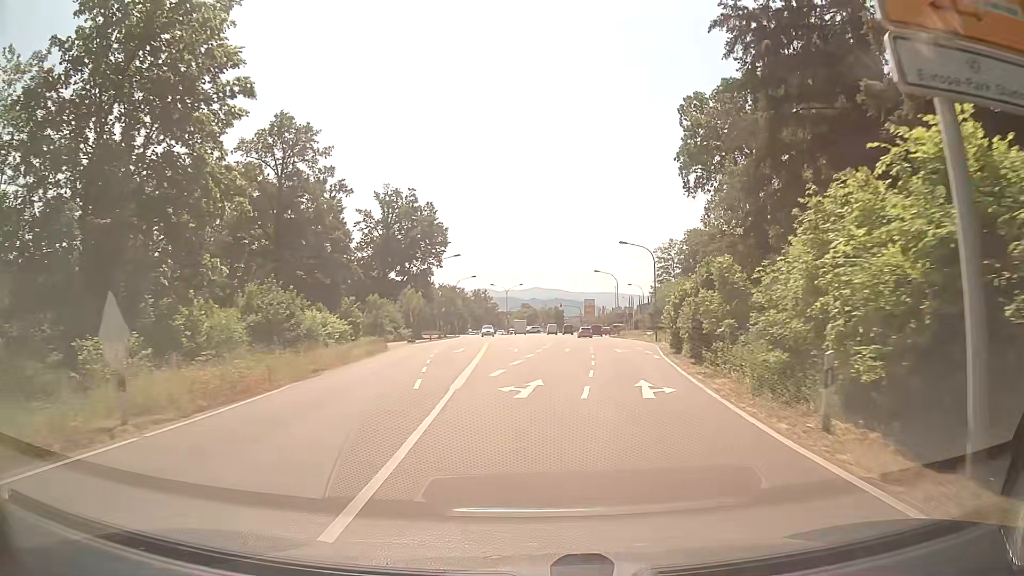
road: secondary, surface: asphalt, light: Day
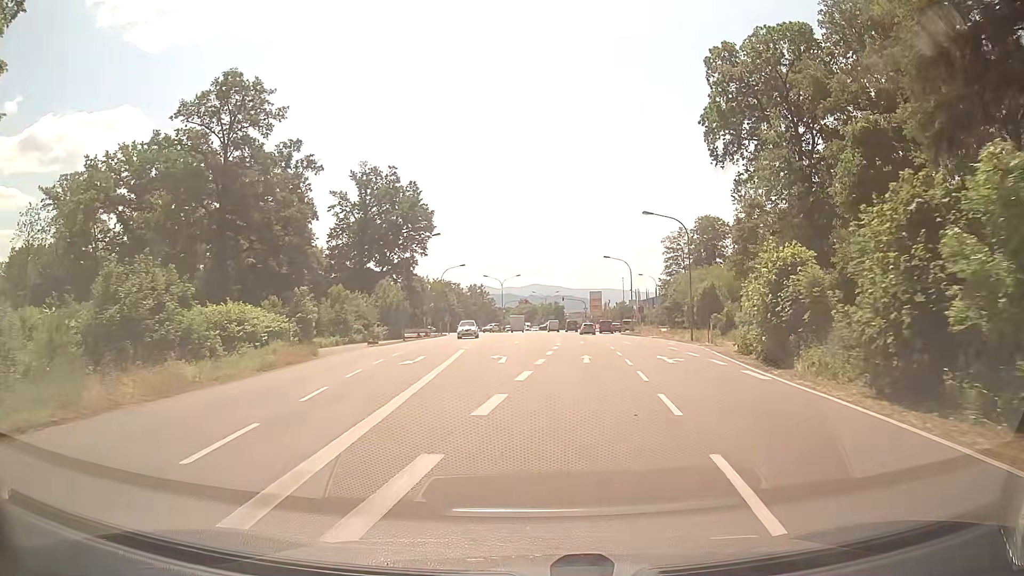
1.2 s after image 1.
(-0.1, +15.1) m; 0°
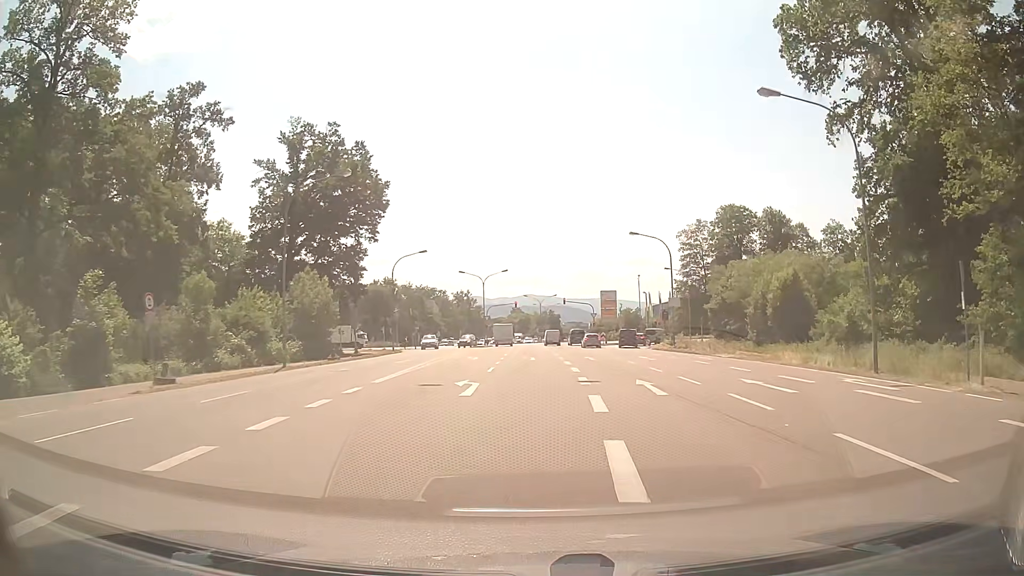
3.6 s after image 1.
(+0.1, +28.6) m; 0°
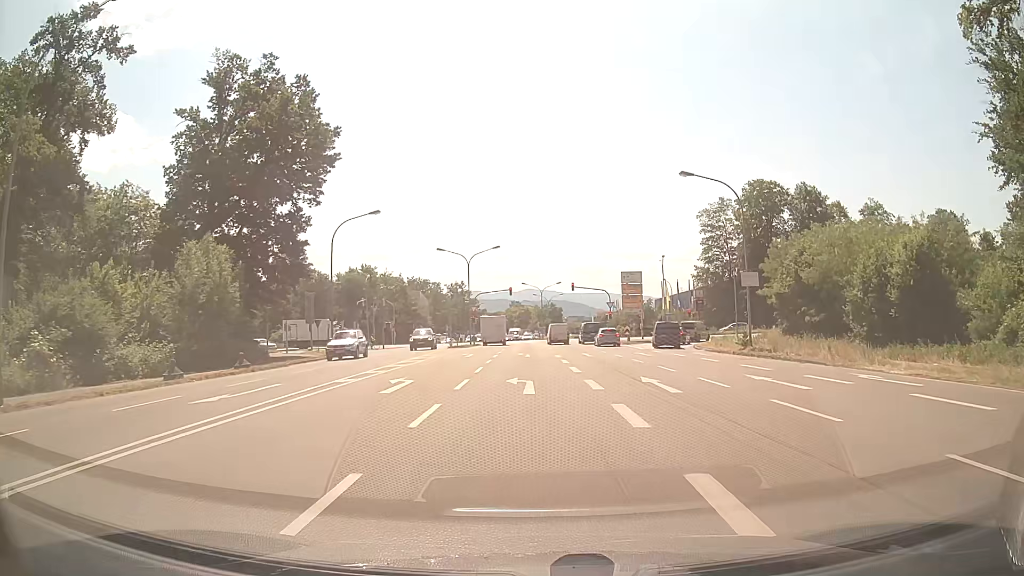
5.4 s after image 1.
(0.0, +20.1) m; 0°
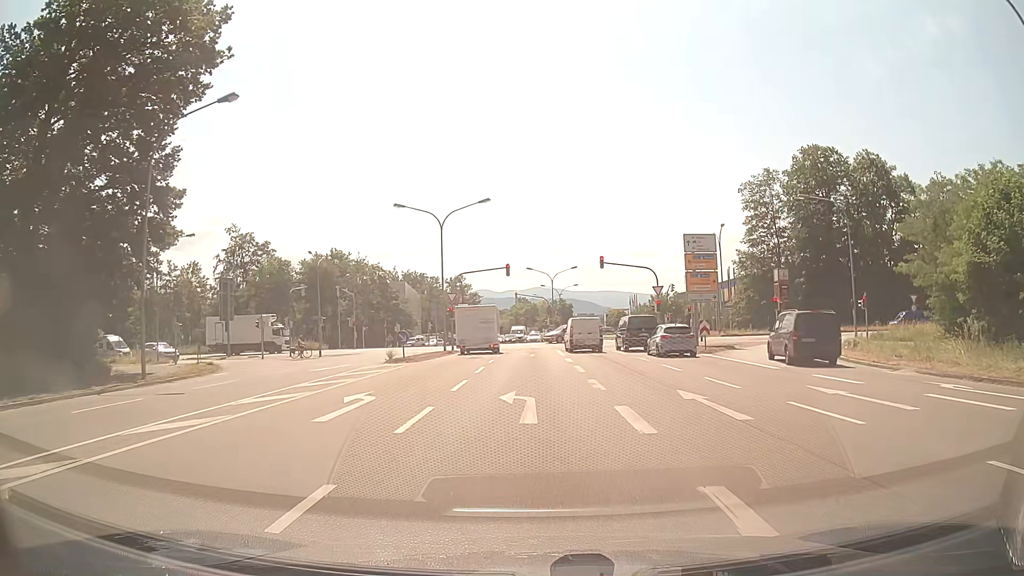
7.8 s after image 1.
(-0.1, +24.3) m; -1°
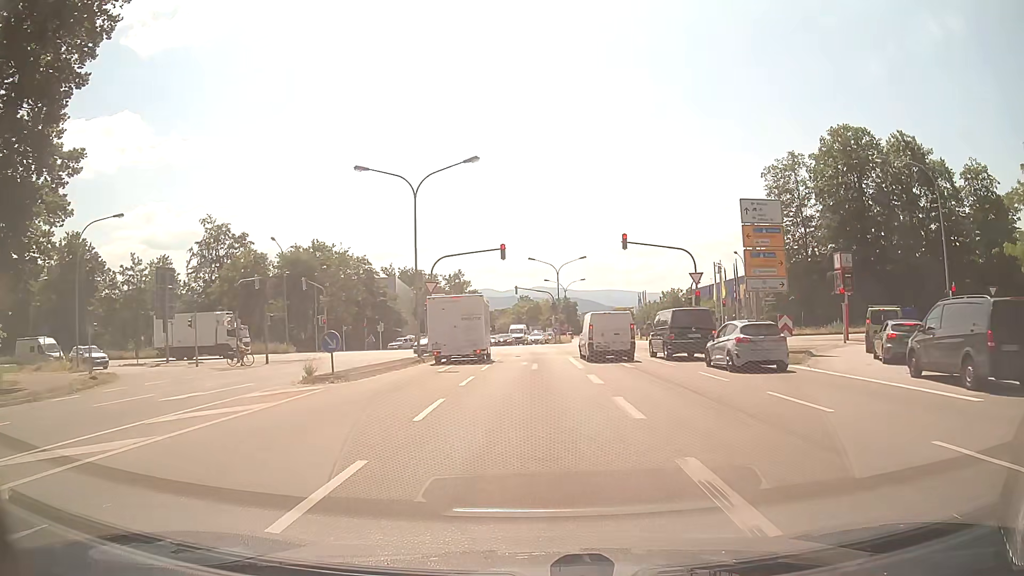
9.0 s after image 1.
(0.0, +10.7) m; 0°
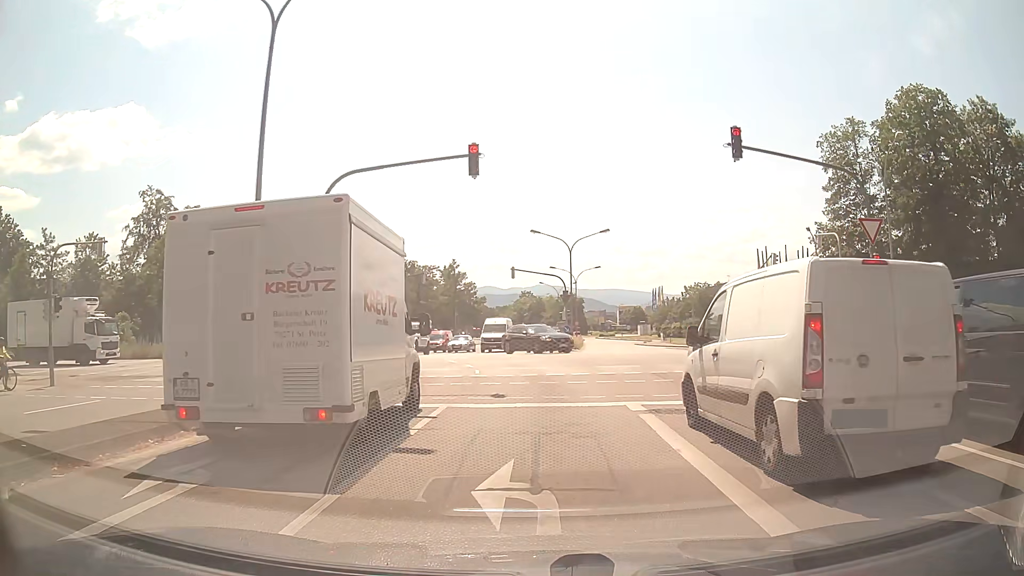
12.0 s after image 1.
(-0.2, +19.6) m; 0°
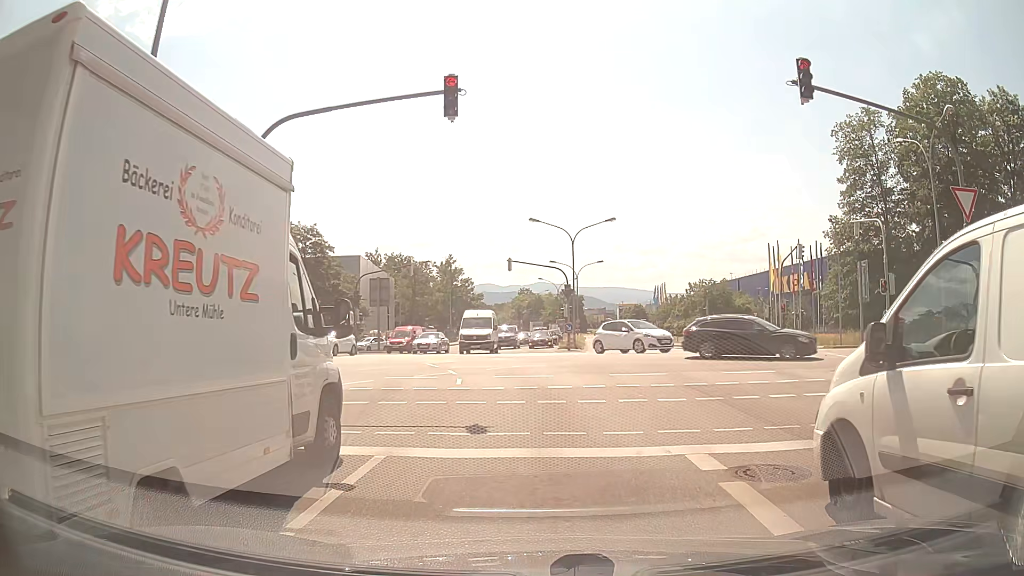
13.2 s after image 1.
(0.0, +4.5) m; 0°
